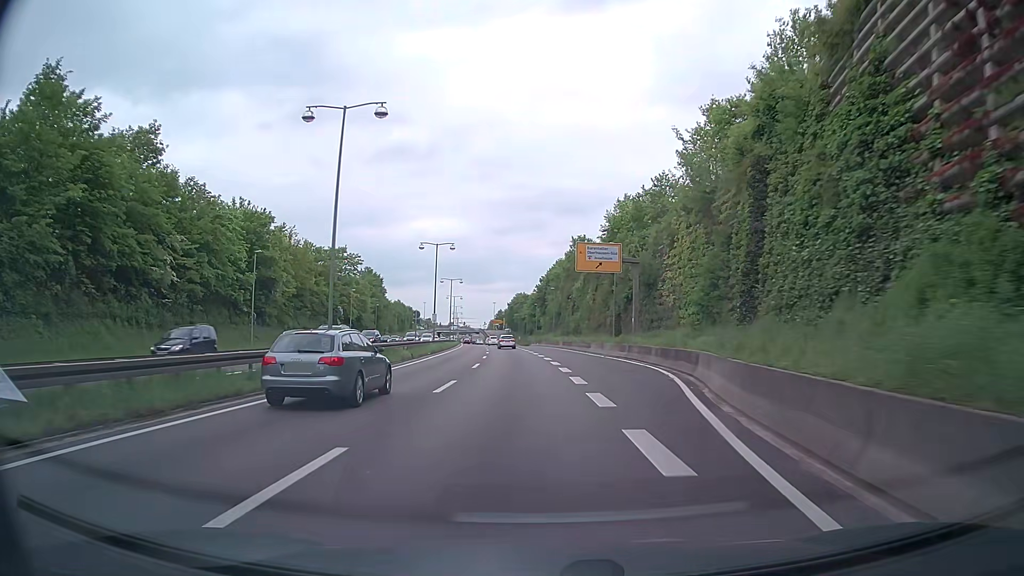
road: trunk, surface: asphalt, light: Day
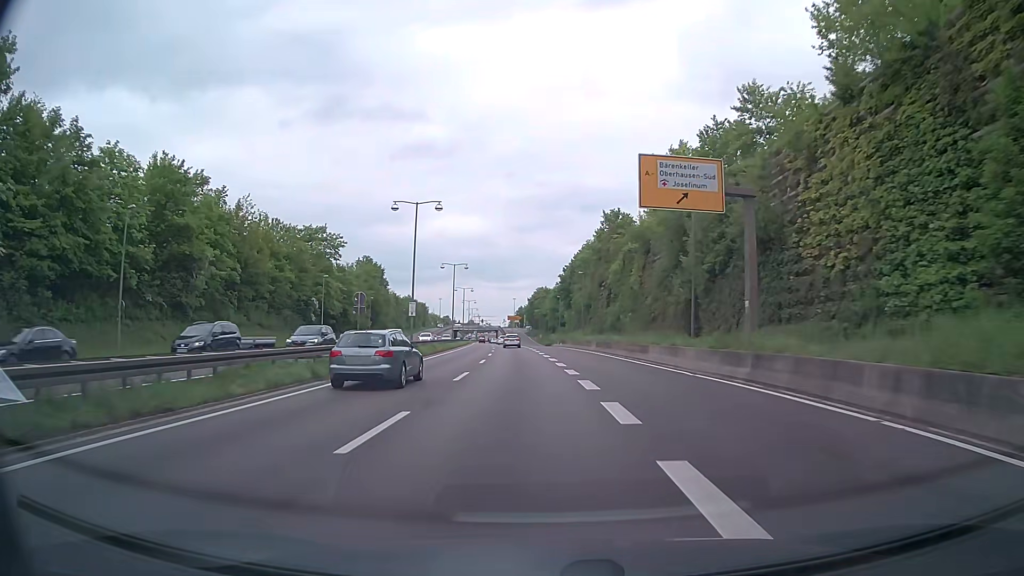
(-0.2, +20.4) m; -2°
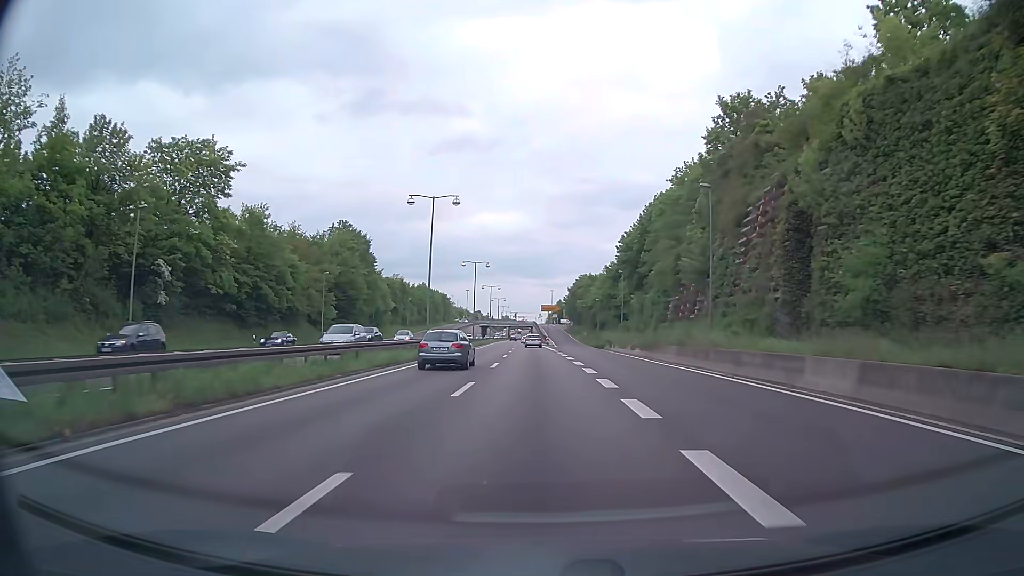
(-1.4, +41.4) m; -4°
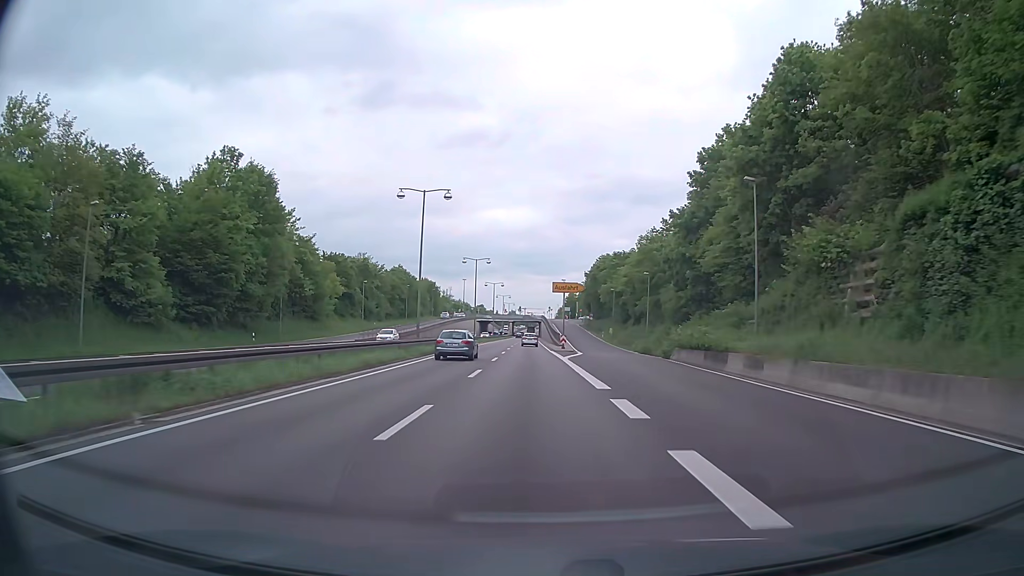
(-0.1, +42.0) m; -1°
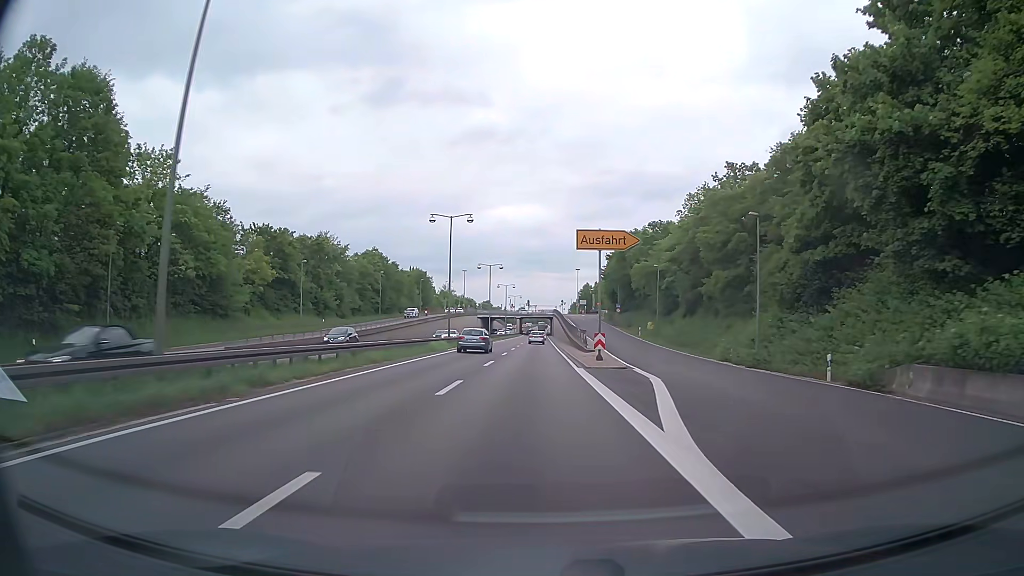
(-0.1, +30.3) m; -1°
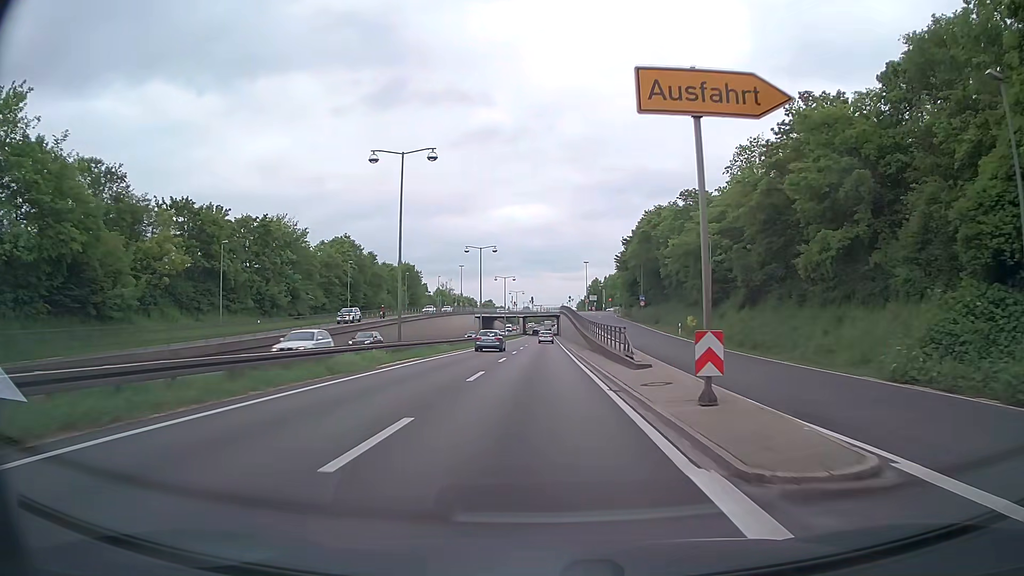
(0.0, +20.0) m; 0°
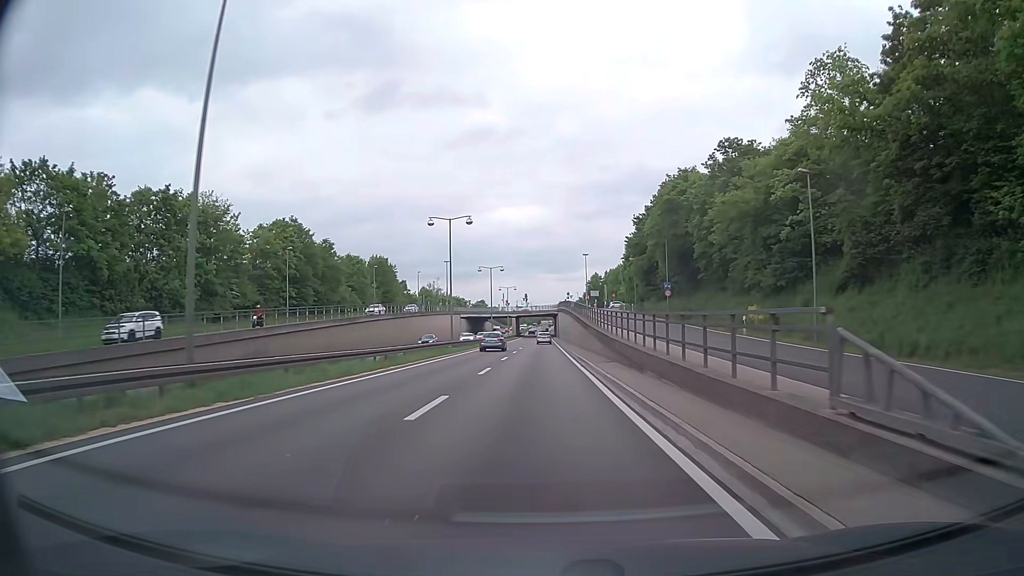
(+0.1, +19.9) m; 0°
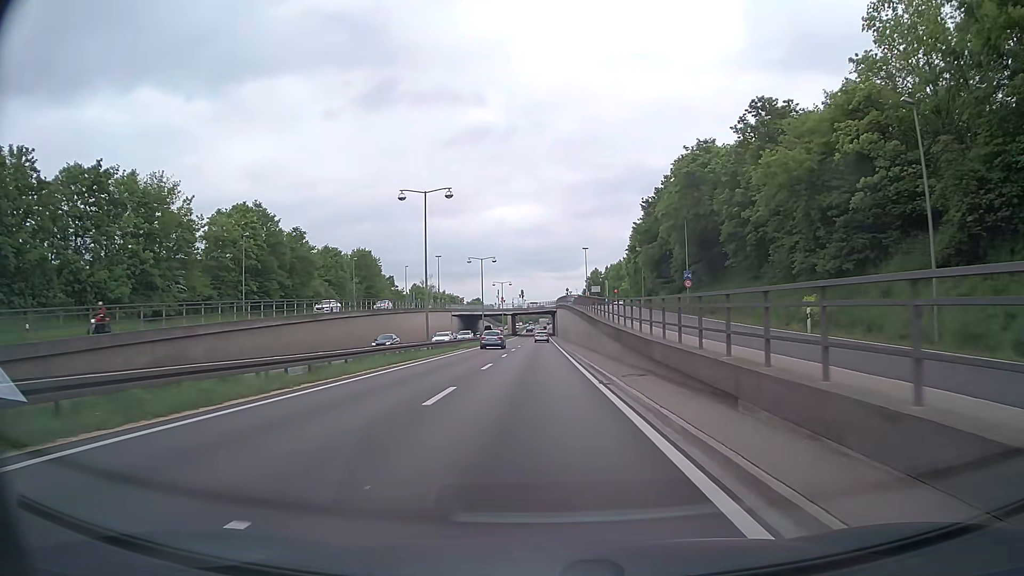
(0.0, +10.0) m; 0°
(0, +10) (0, +20) (0, +30) (0, +40) (0, +50) (0, +60) (0, +70) (-1, +80) (-1, +90) (0, +100) m
